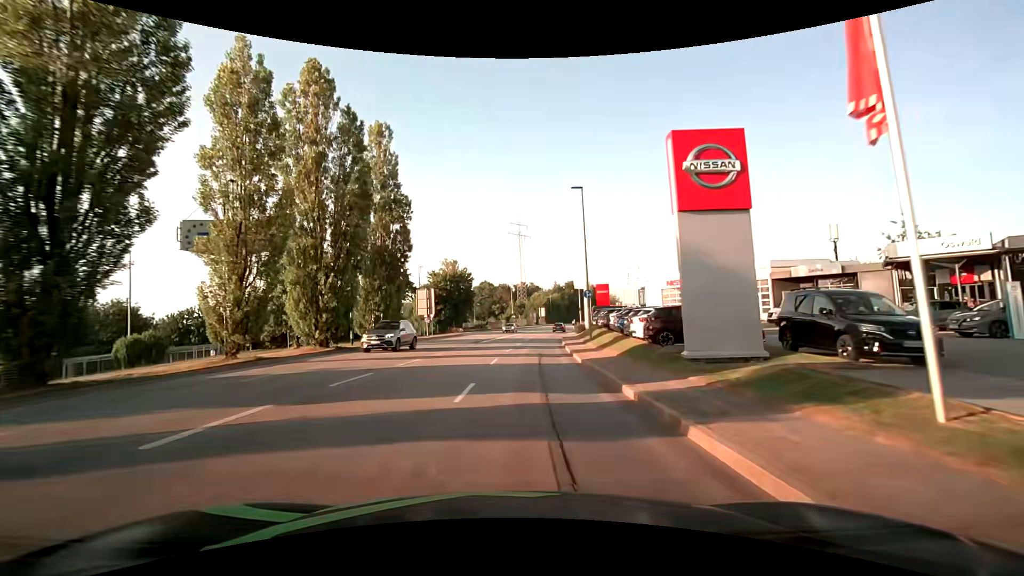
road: tertiary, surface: asphalt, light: Day
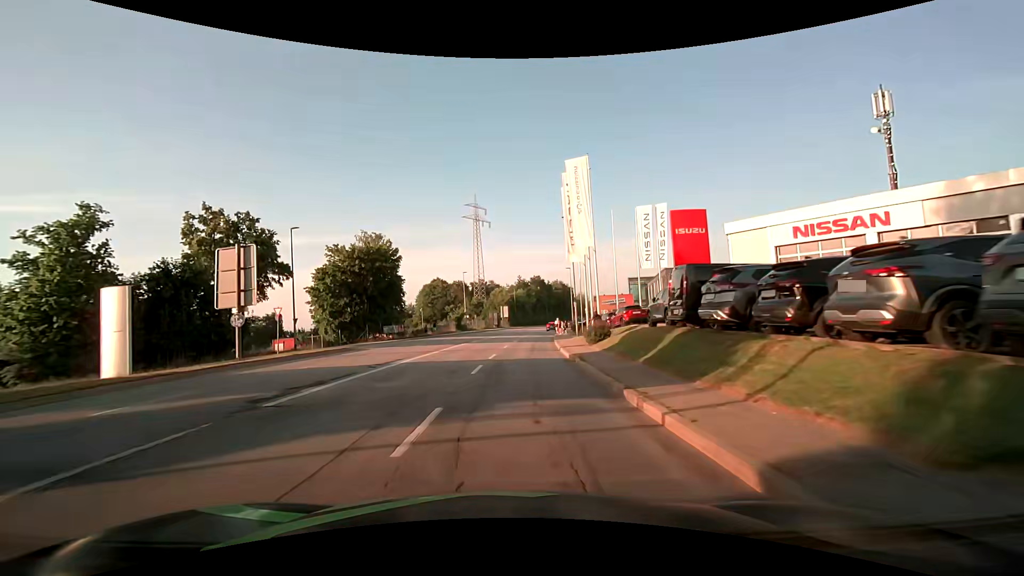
(+1.3, +31.0) m; +5°
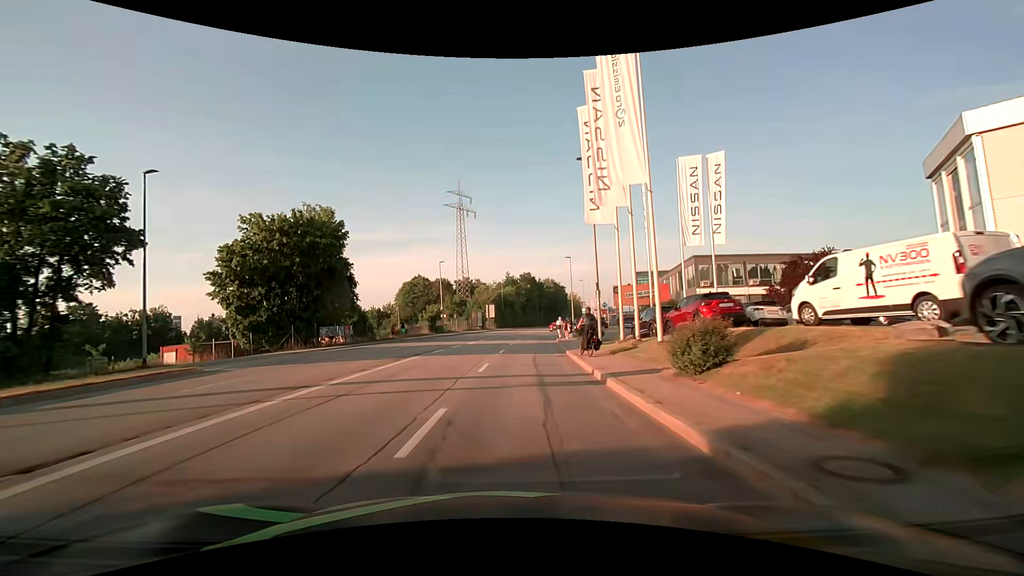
(+0.1, +15.4) m; +1°
(0, +10) (0, +20) (+1, +30) (+2, +40) (+3, +50) (+4, +60) (+5, +70) (+6, +80) (+8, +90) (+10, +99) m
